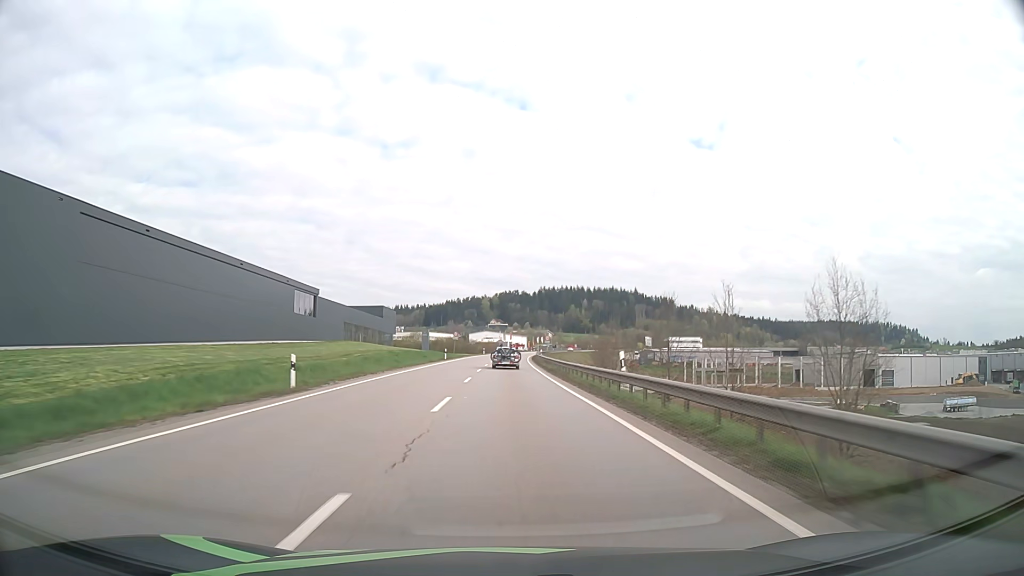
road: primary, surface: asphalt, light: Day
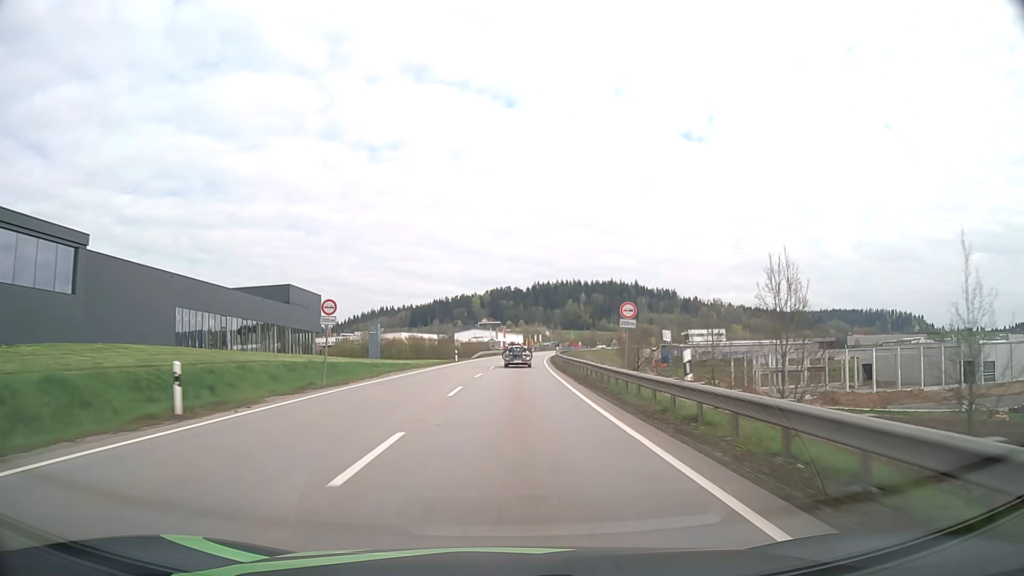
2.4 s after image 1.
(+0.1, +55.8) m; 0°
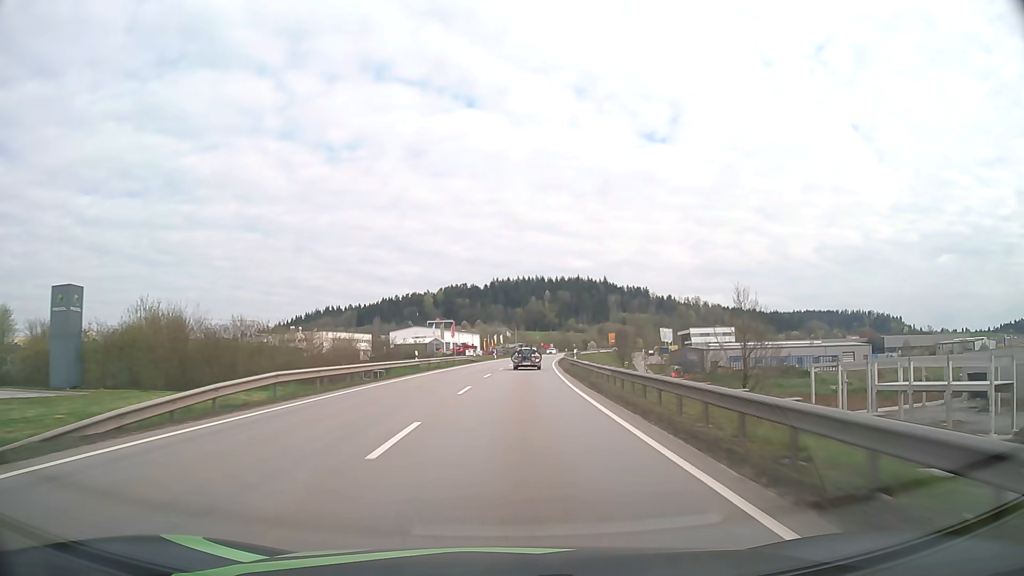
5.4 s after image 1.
(+2.0, +70.6) m; +4°
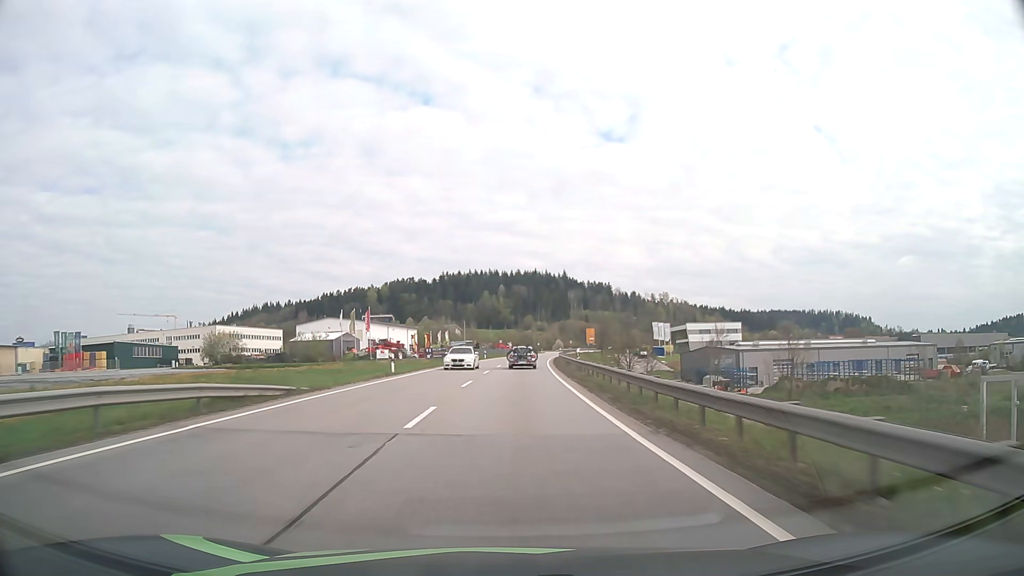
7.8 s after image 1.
(+1.8, +56.6) m; +4°
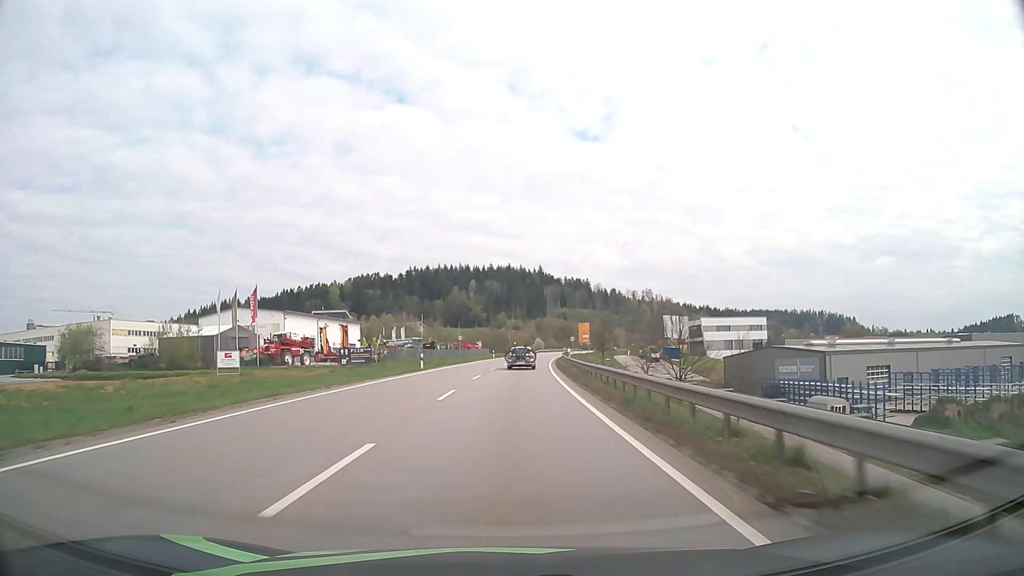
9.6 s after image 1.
(+1.0, +42.4) m; +2°
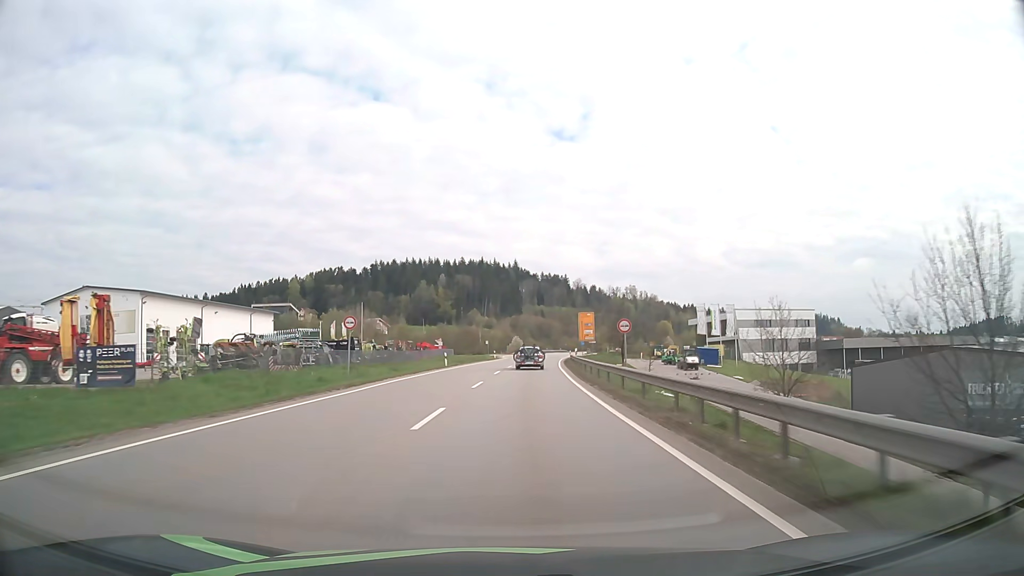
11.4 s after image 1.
(+0.8, +42.2) m; +2°
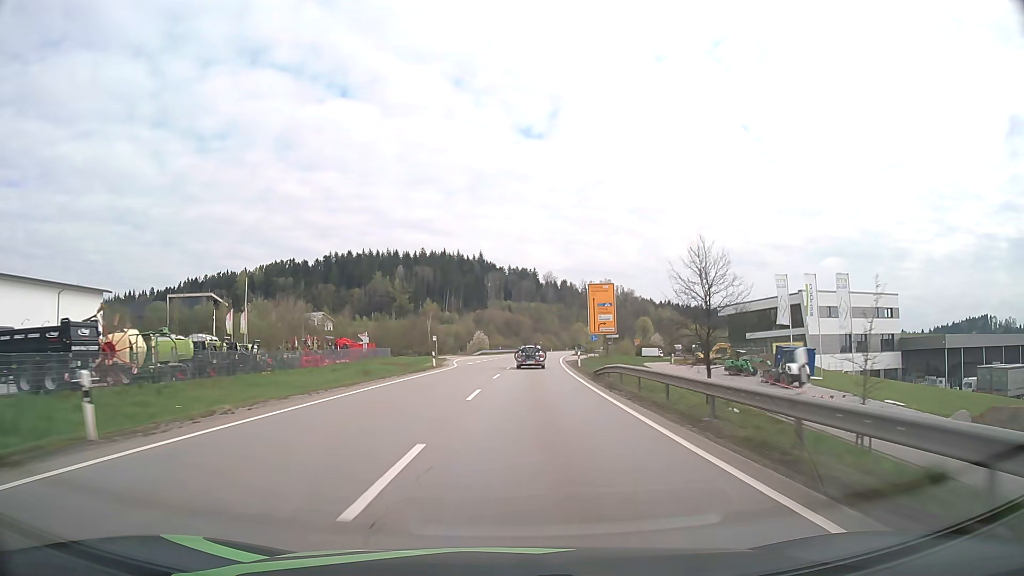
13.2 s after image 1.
(+1.0, +42.1) m; +3°
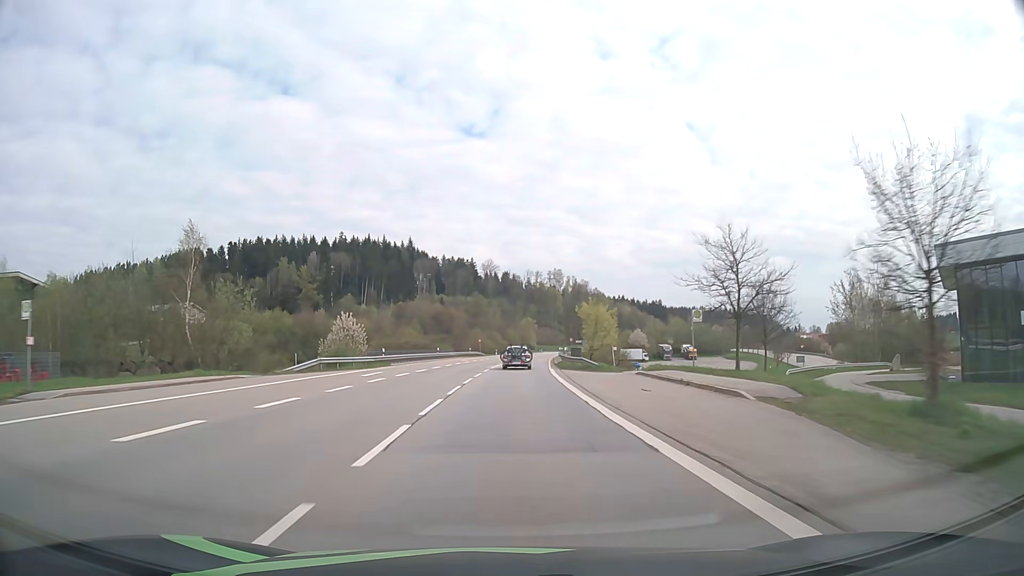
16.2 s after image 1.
(+3.5, +69.7) m; +5°
(0, +10) (0, +20) (0, +30) (+1, +40) (+1, +50) (+2, +60) (+2, +70) (+3, +80) (+4, +90) (+5, +100) m
